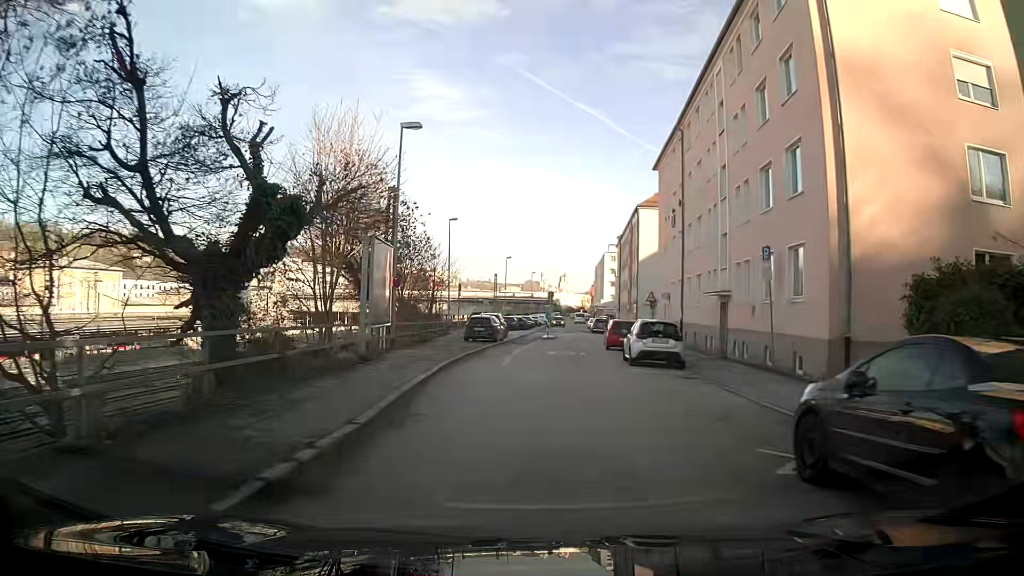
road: residential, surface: asphalt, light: Day
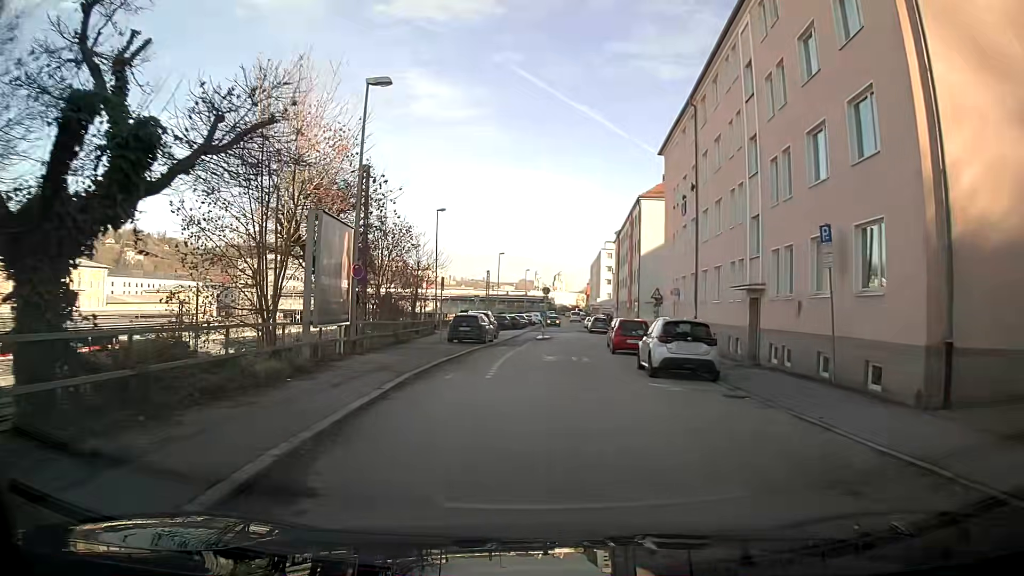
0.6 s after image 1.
(0.0, +4.6) m; +1°
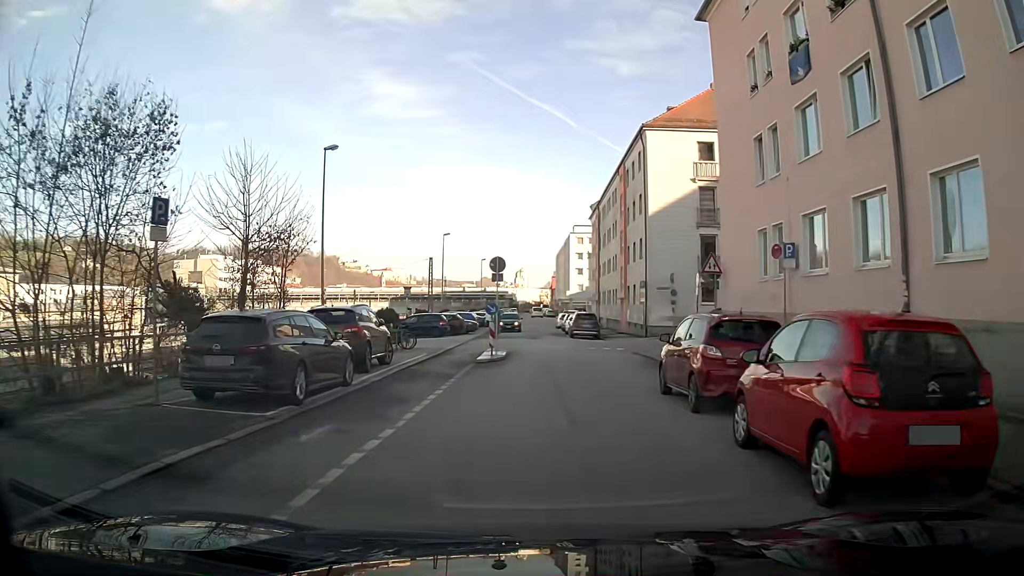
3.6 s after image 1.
(+0.7, +22.2) m; +2°
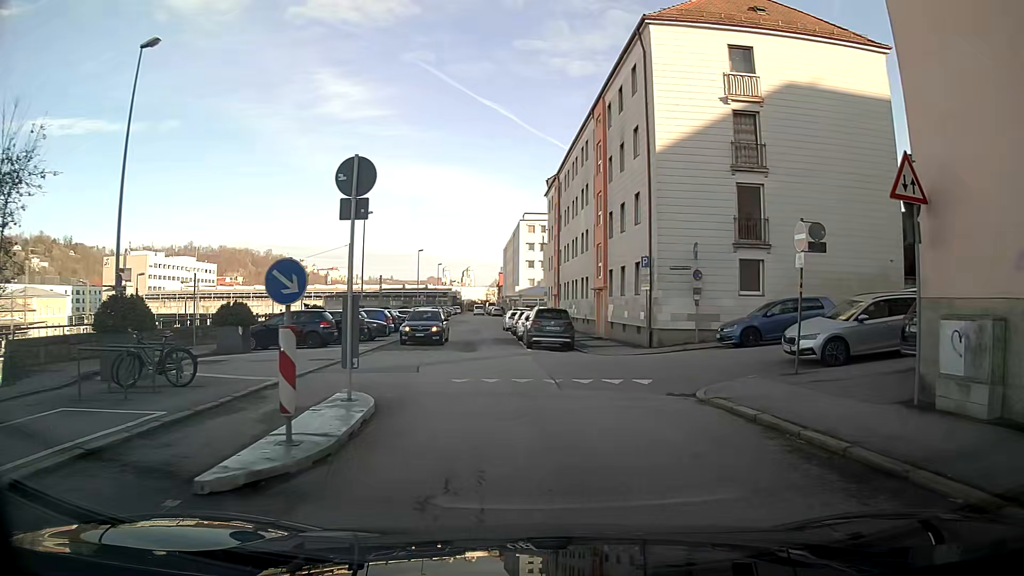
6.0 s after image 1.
(+0.4, +15.1) m; +2°
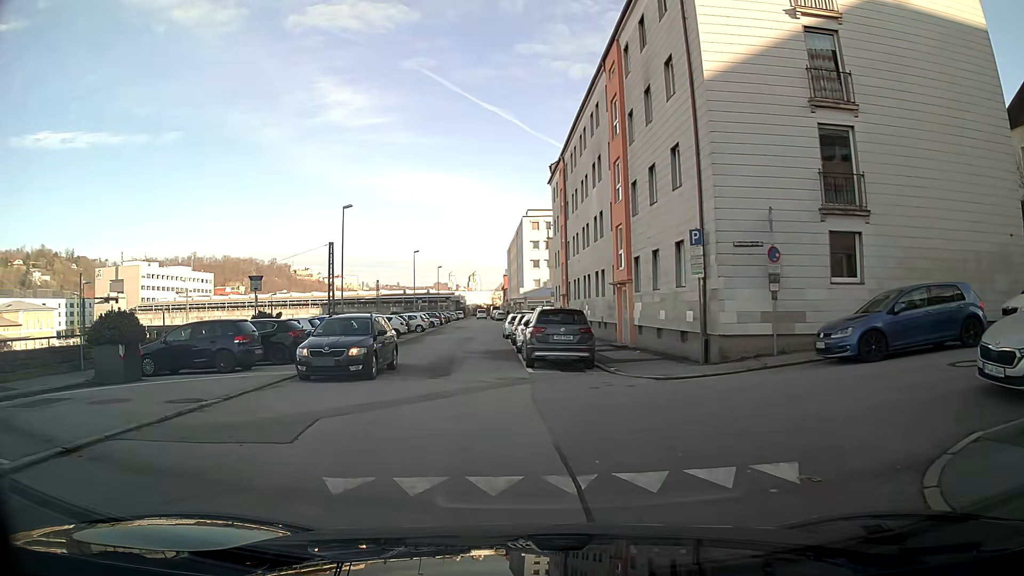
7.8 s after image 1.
(+0.2, +7.7) m; +2°
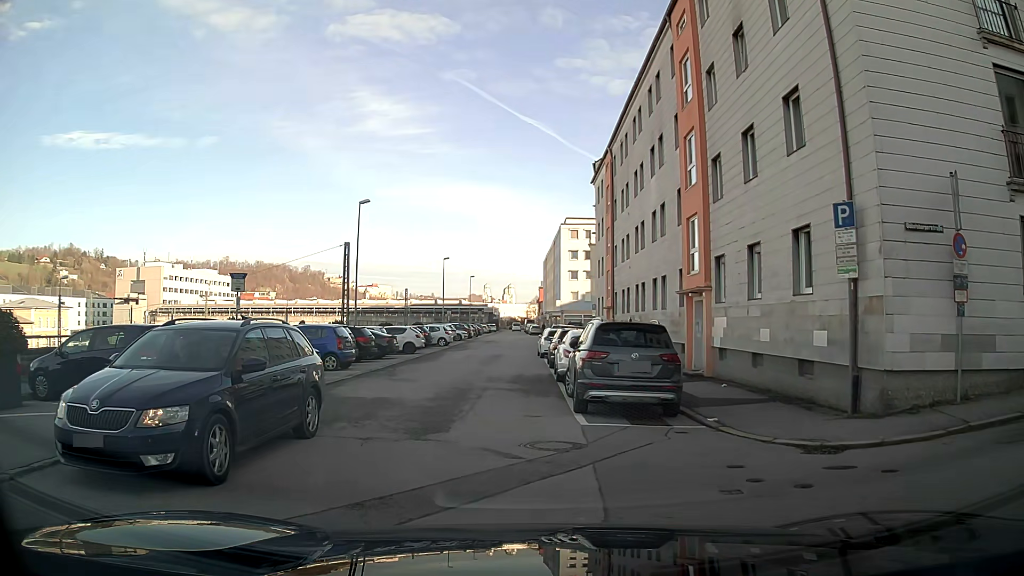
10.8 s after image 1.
(-0.3, +6.5) m; -5°
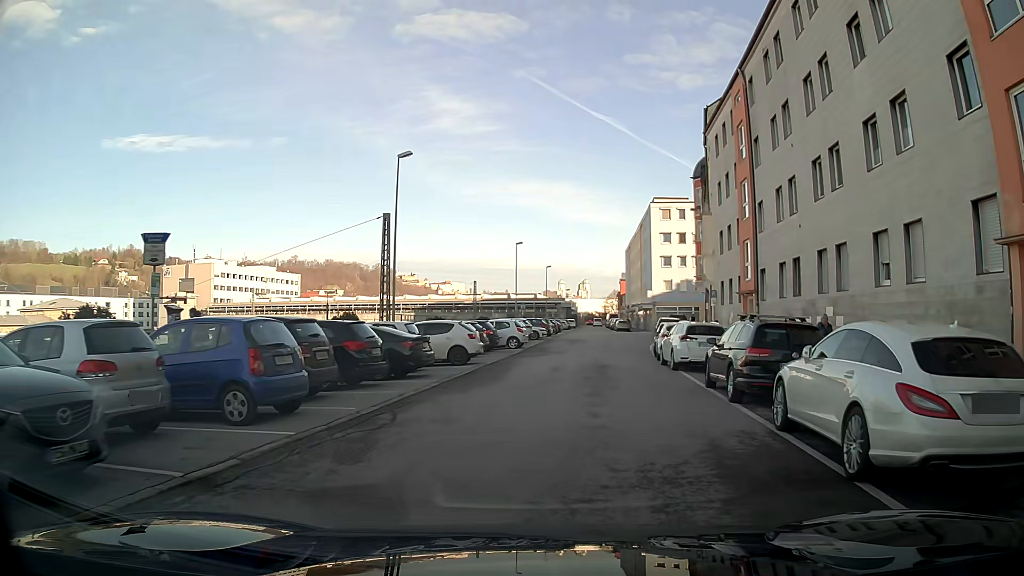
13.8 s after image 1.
(-0.9, +13.1) m; -3°
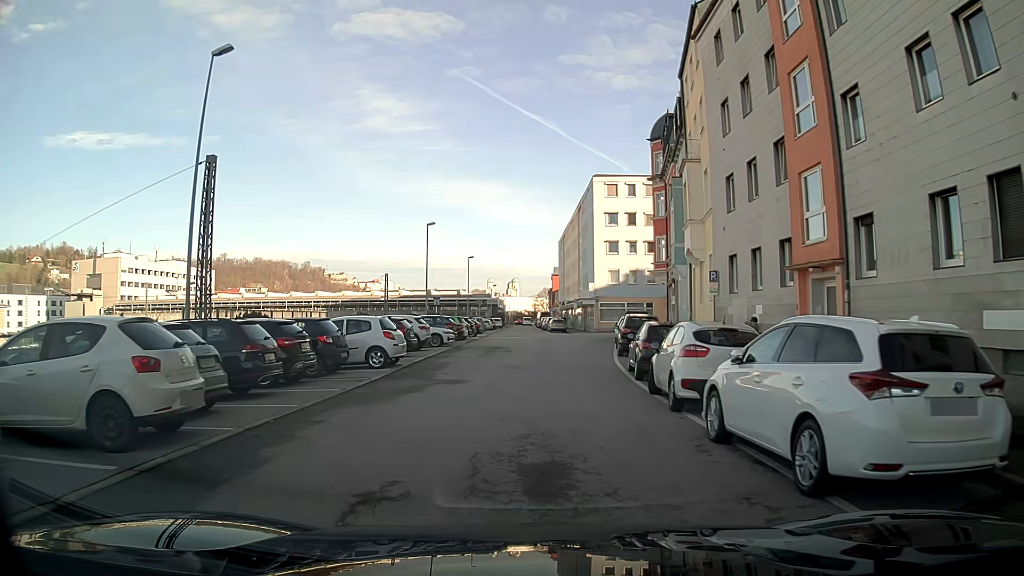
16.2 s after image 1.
(+0.8, +14.9) m; +4°
(0, +10) (0, +20) (+1, +30) (+2, +40) (+2, +50) (+2, +60) (0, +70) (0, +80) (0, +90) (-1, +100) m
